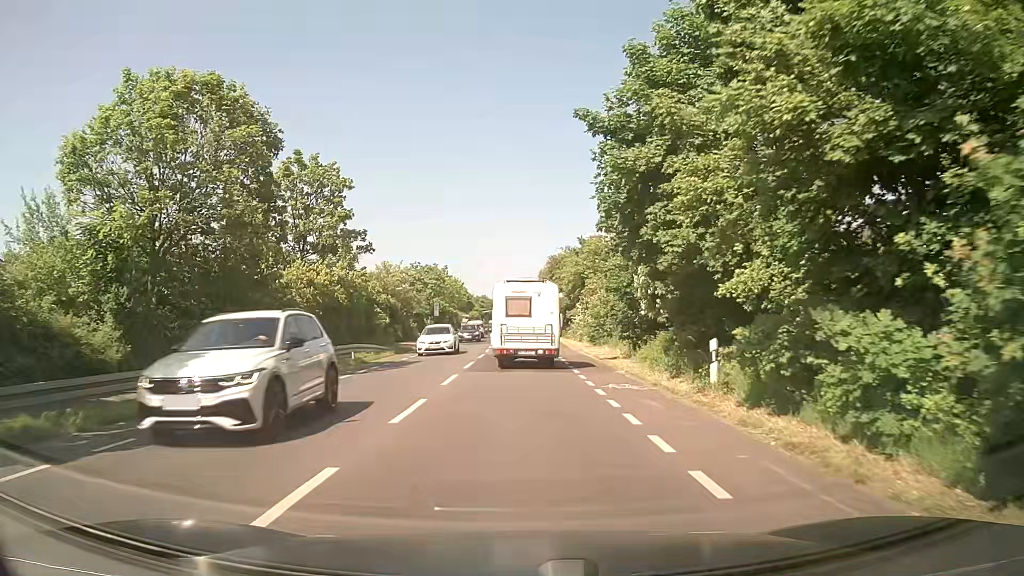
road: secondary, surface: asphalt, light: Day
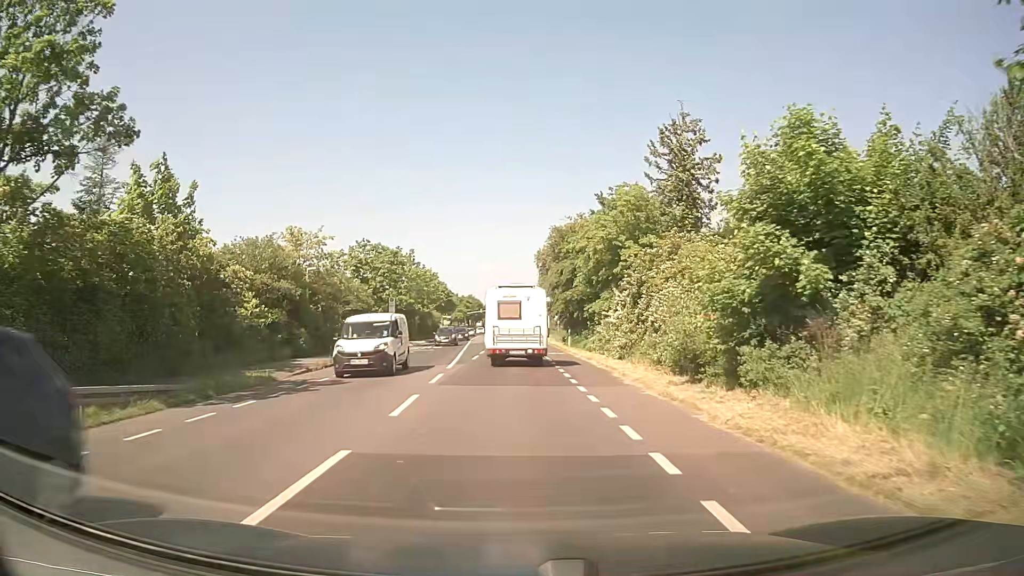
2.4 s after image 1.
(+0.2, +23.1) m; +1°
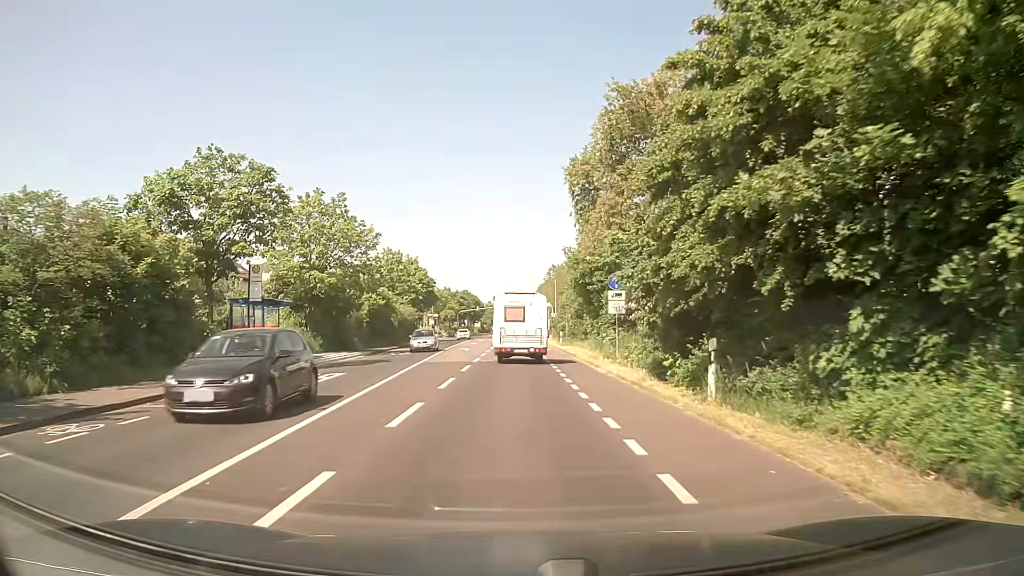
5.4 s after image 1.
(0.0, +31.4) m; 0°
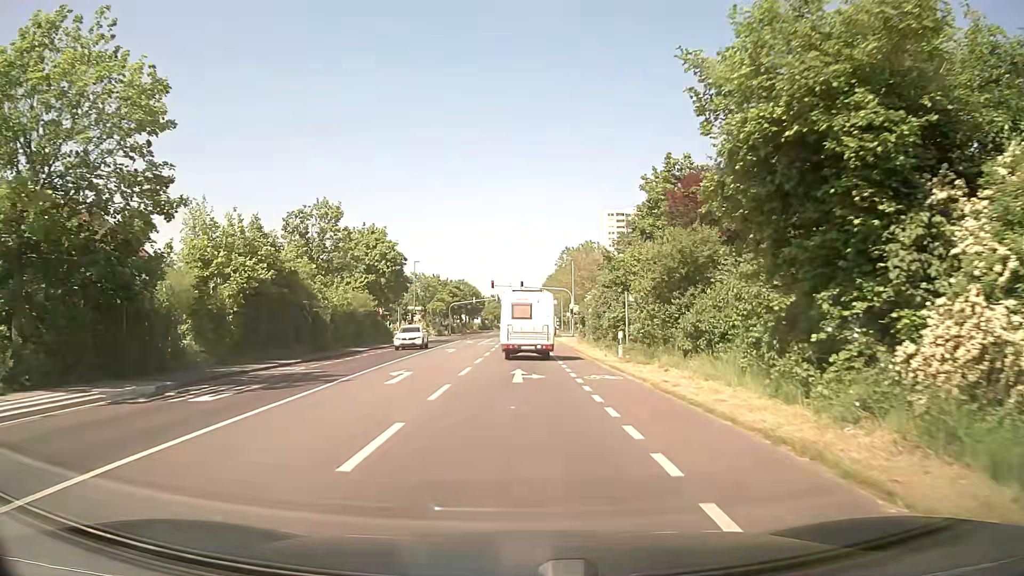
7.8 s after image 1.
(-0.2, +27.2) m; -1°
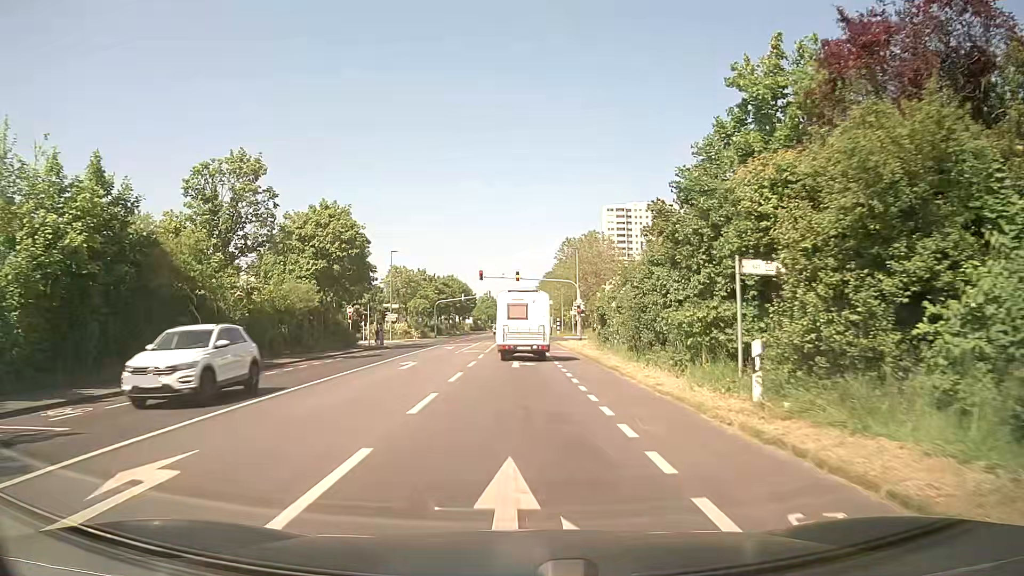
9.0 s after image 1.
(+0.1, +13.9) m; 0°
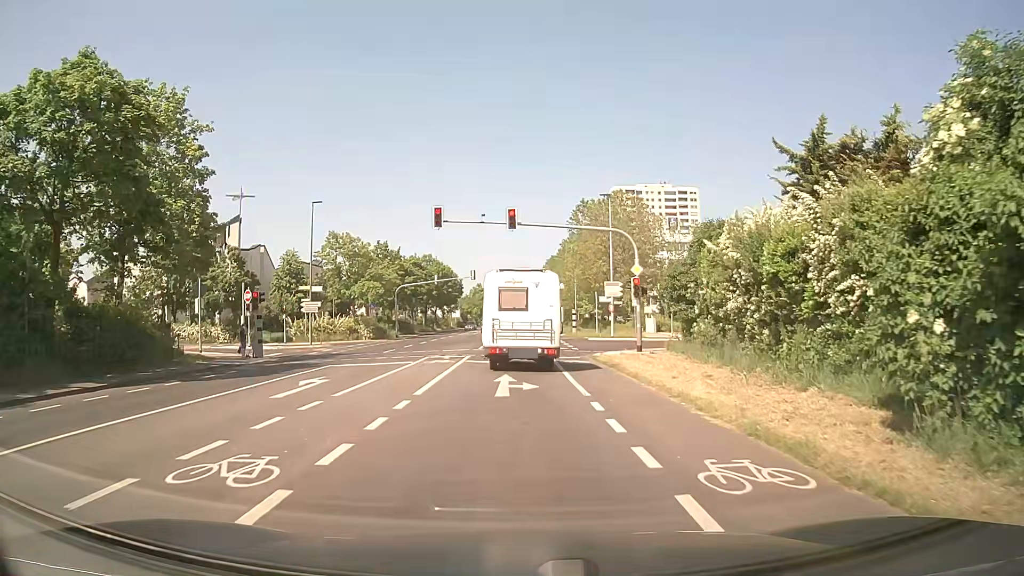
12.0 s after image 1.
(+0.2, +29.6) m; 0°
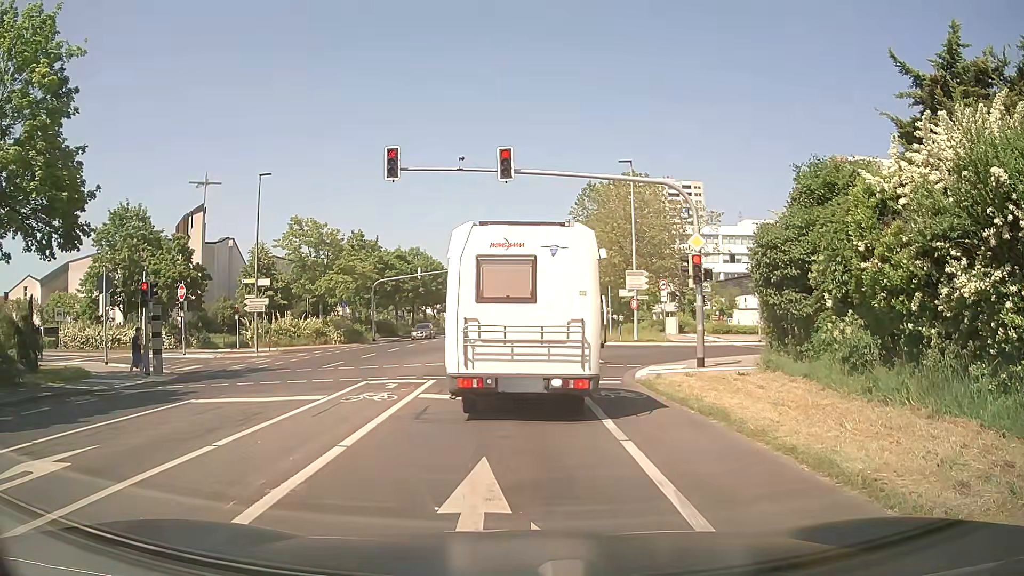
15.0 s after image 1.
(0.0, +9.4) m; +1°
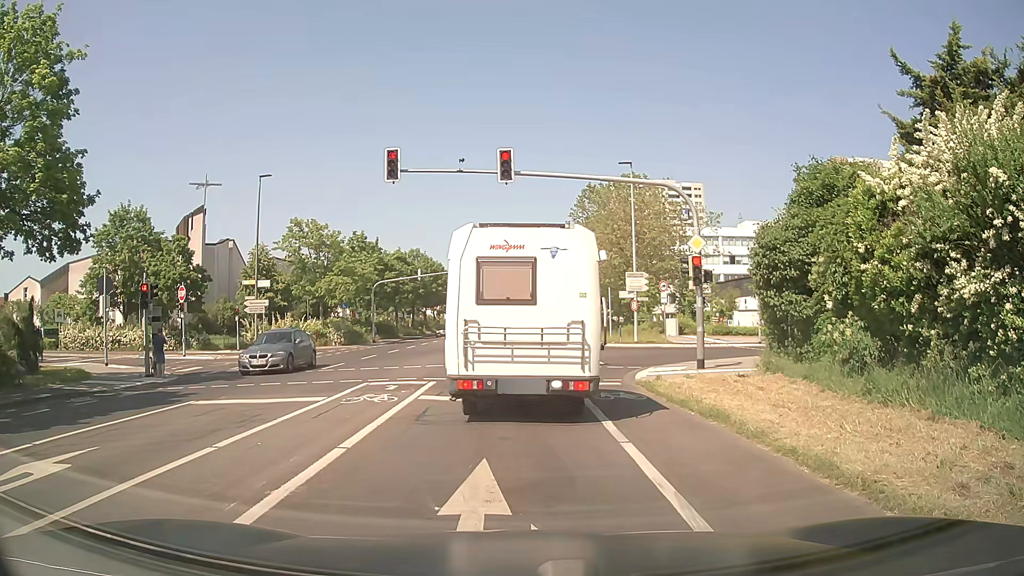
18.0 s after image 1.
(0.0, +0.1) m; 0°
(0, +10) (0, +20) (0, +30) (0, +40) (0, +50) (-1, +60) (-1, +70) (-1, +80) (-1, +90) (-1, +100) m
